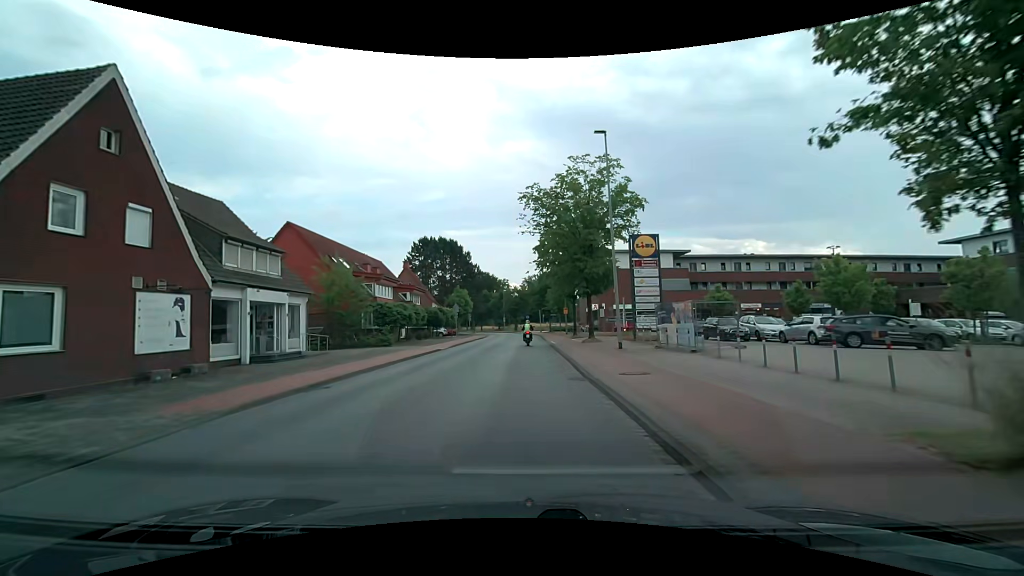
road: tertiary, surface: asphalt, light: Day
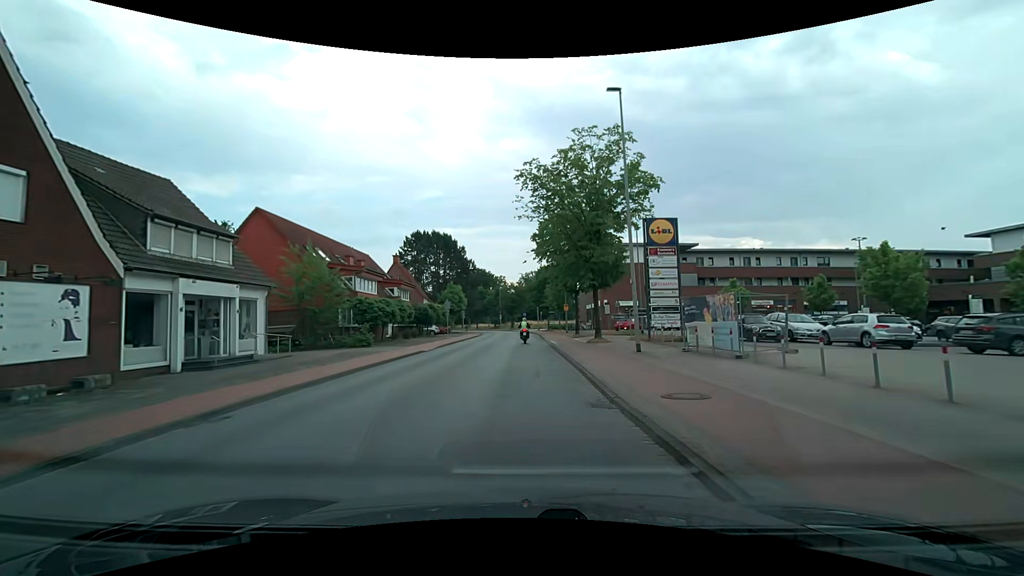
(0.0, +4.3) m; +1°
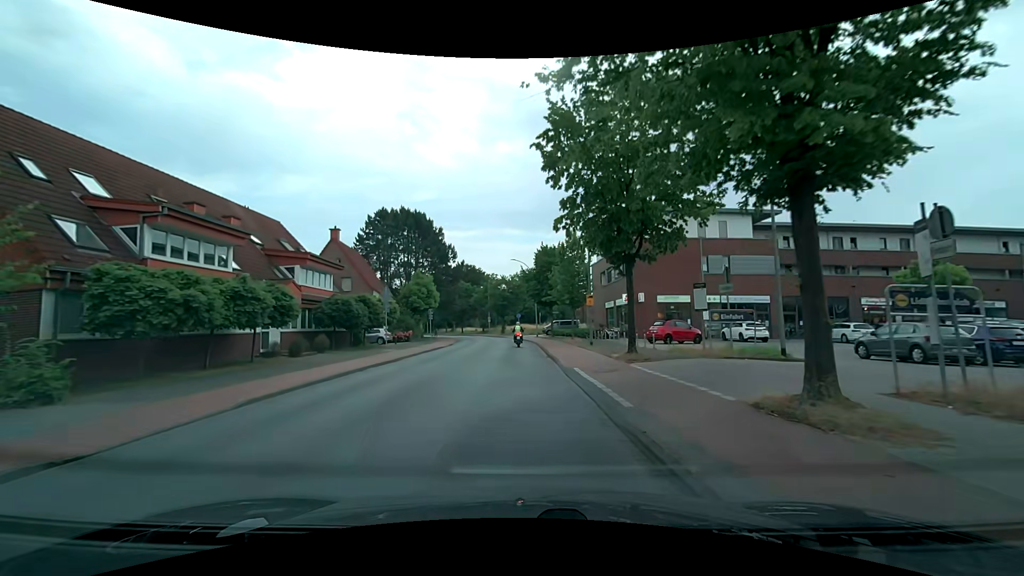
(-0.1, +21.9) m; 0°
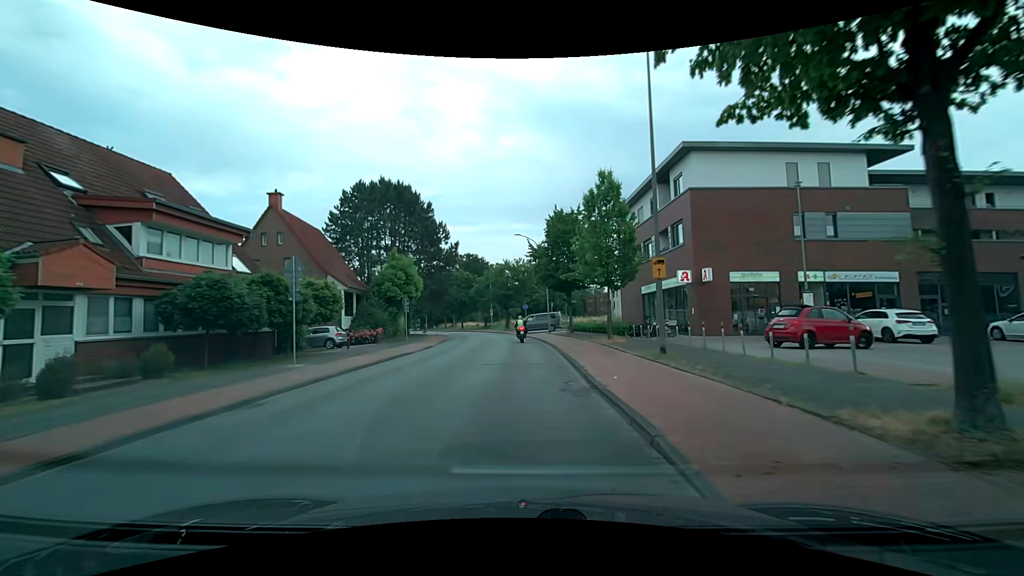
(-0.1, +13.4) m; -1°
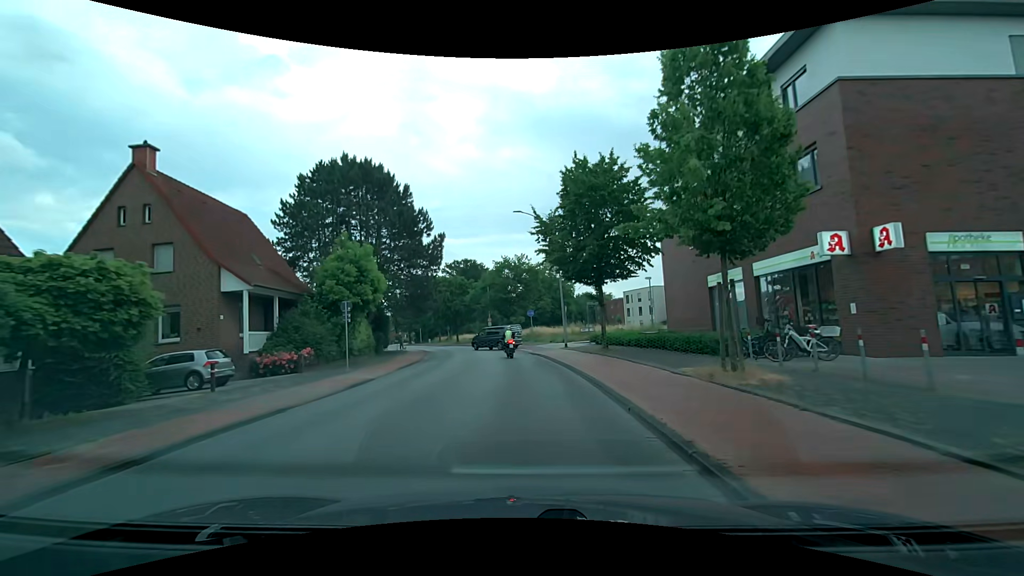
(0.0, +13.6) m; 0°
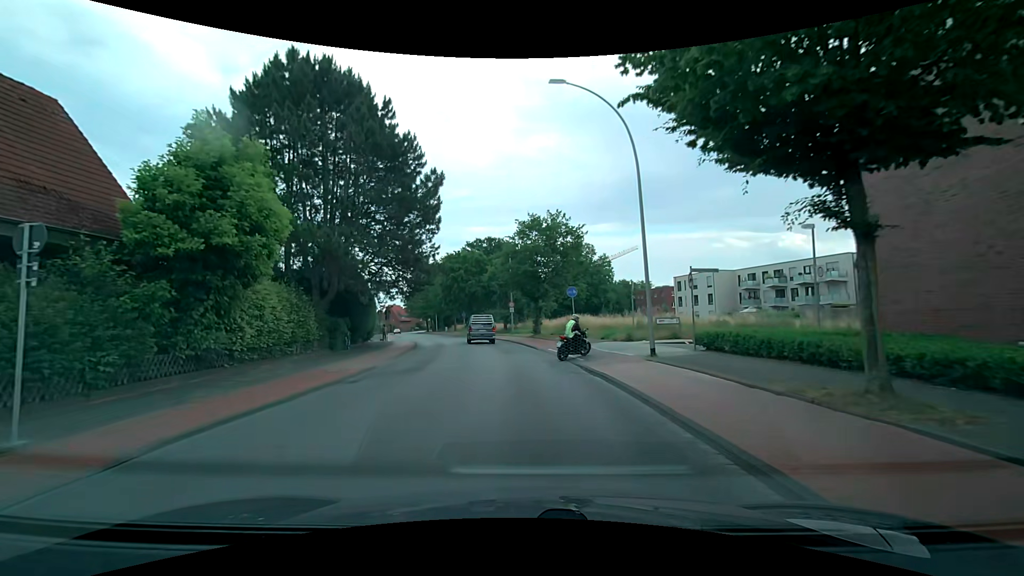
(-0.5, +16.9) m; -4°
